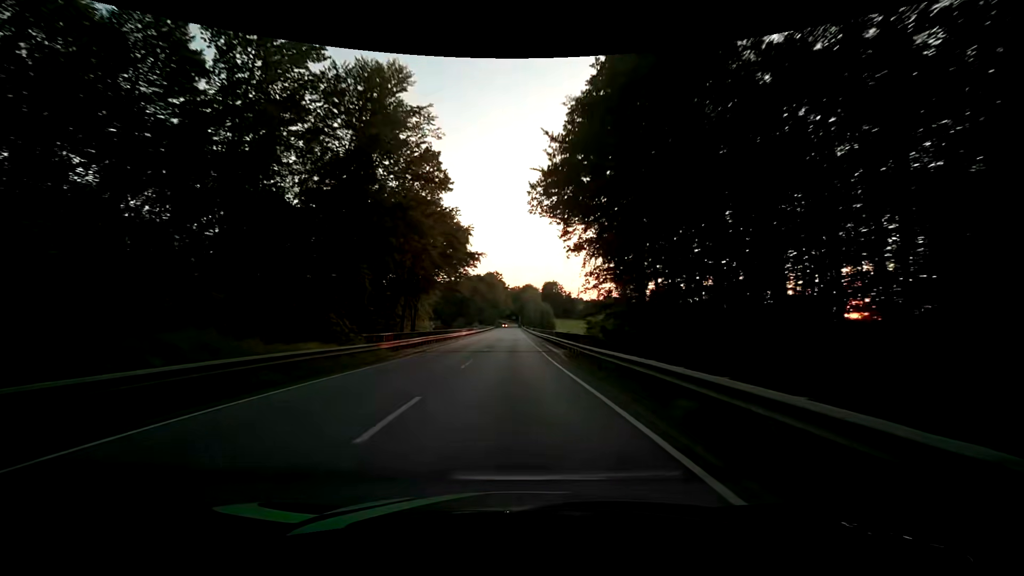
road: primary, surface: asphalt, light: Day
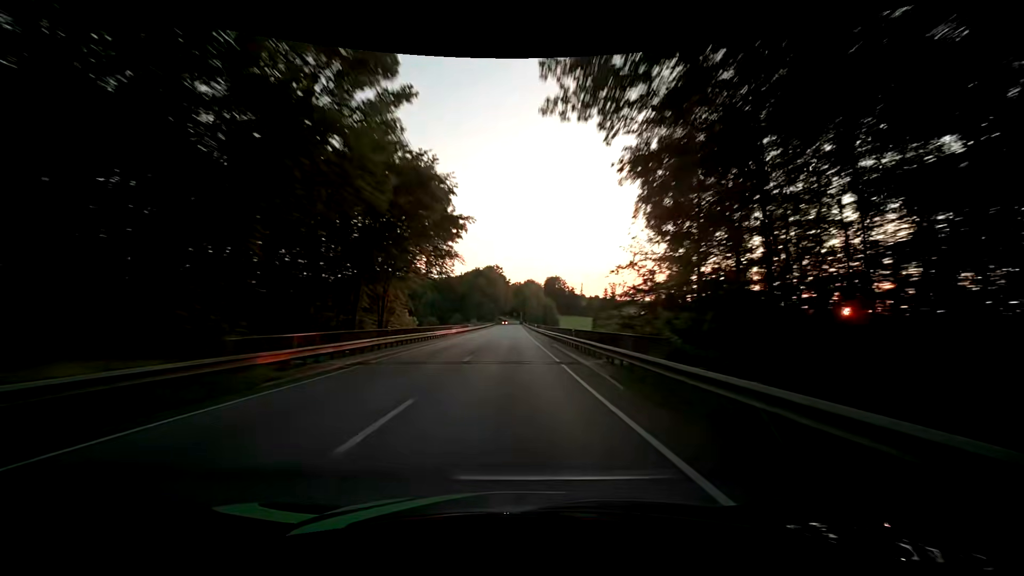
(0.0, +12.5) m; 0°
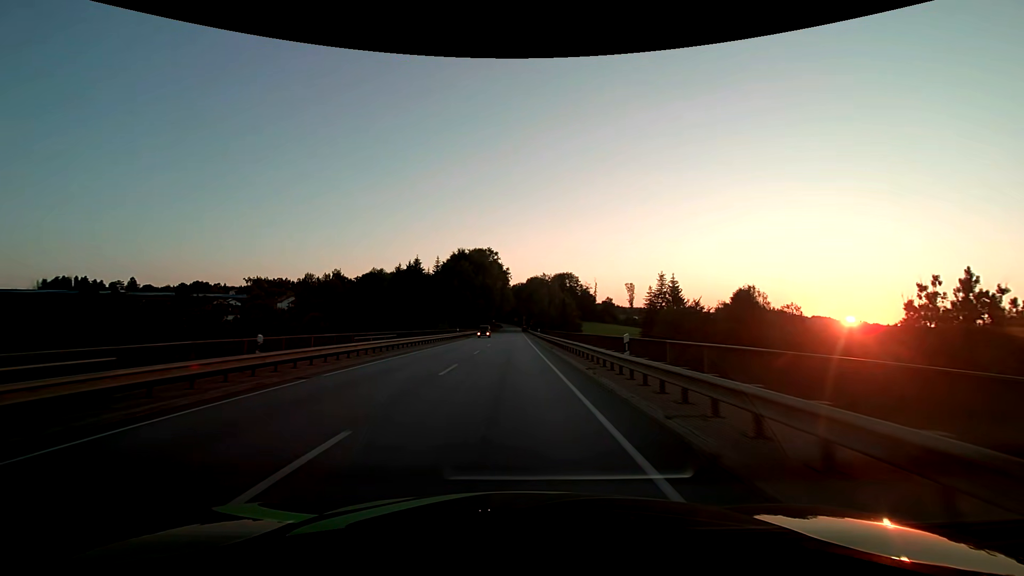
(+0.1, +62.6) m; 0°
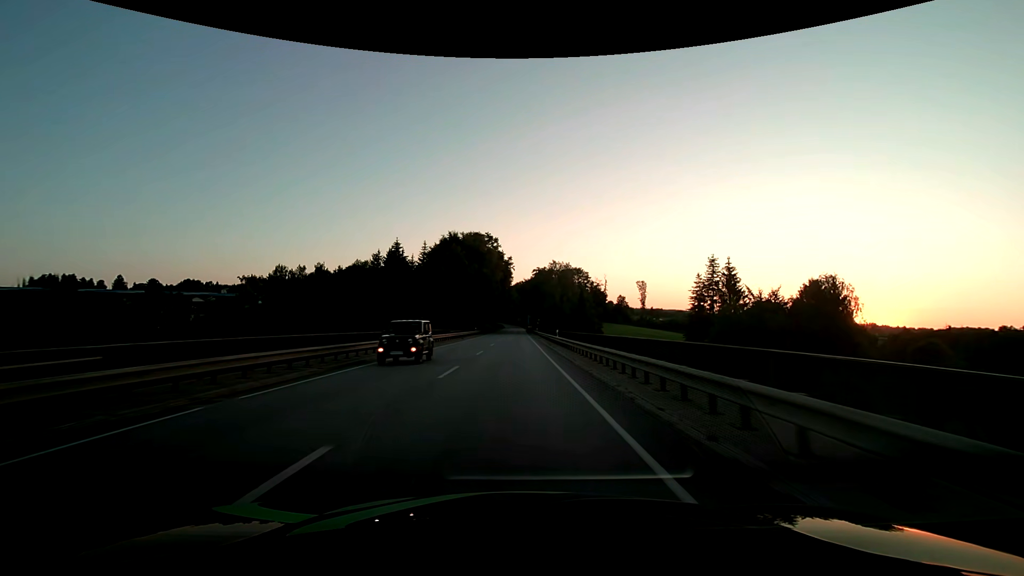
(-0.1, +24.9) m; 0°
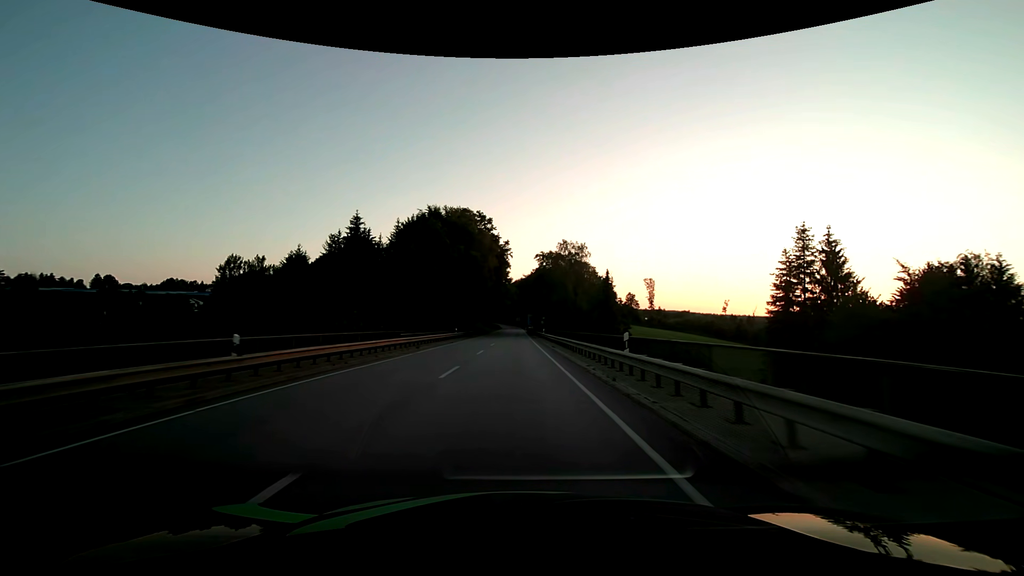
(+0.1, +25.0) m; 0°
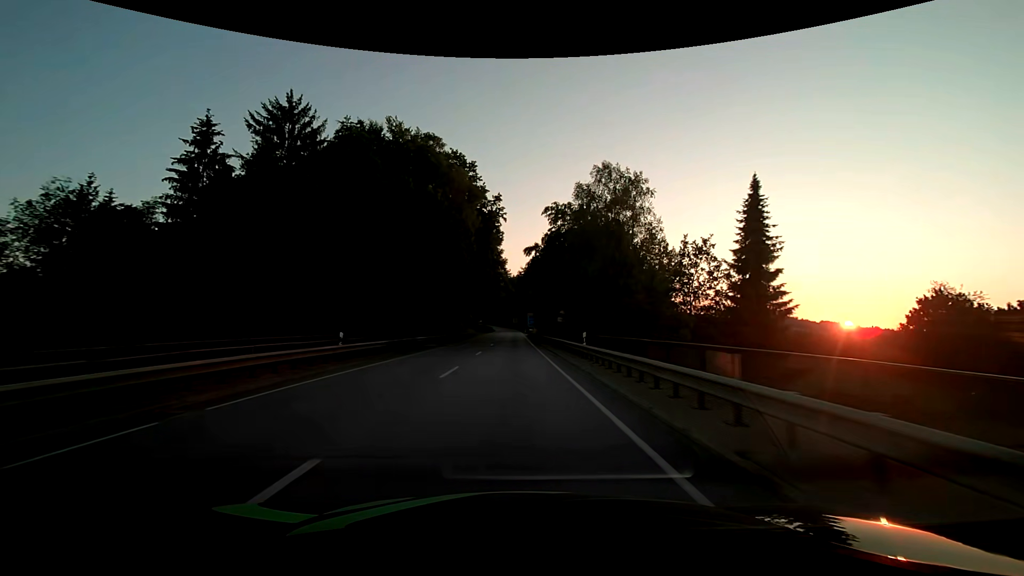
(0.0, +37.4) m; 0°
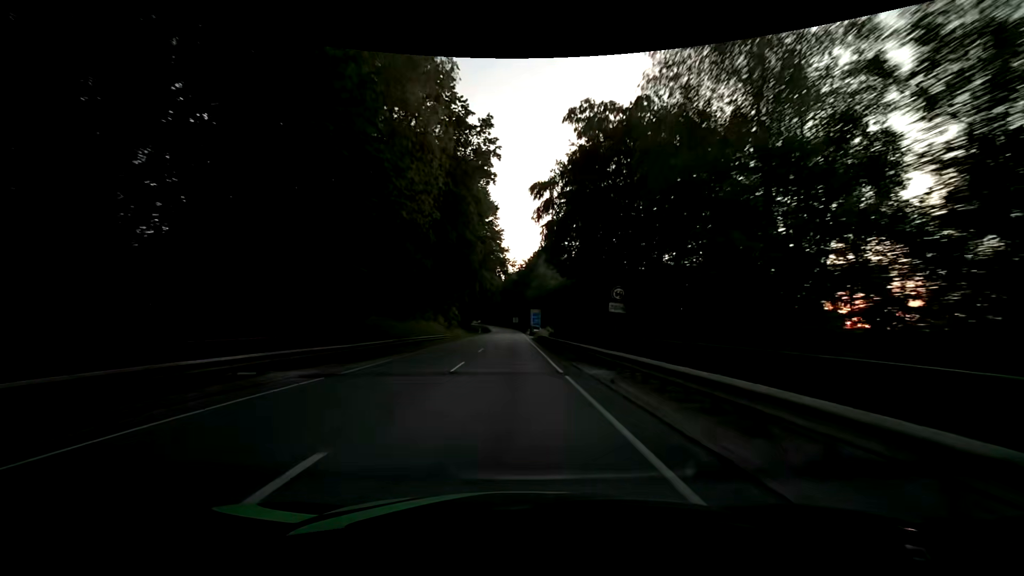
(0.0, +25.0) m; 0°
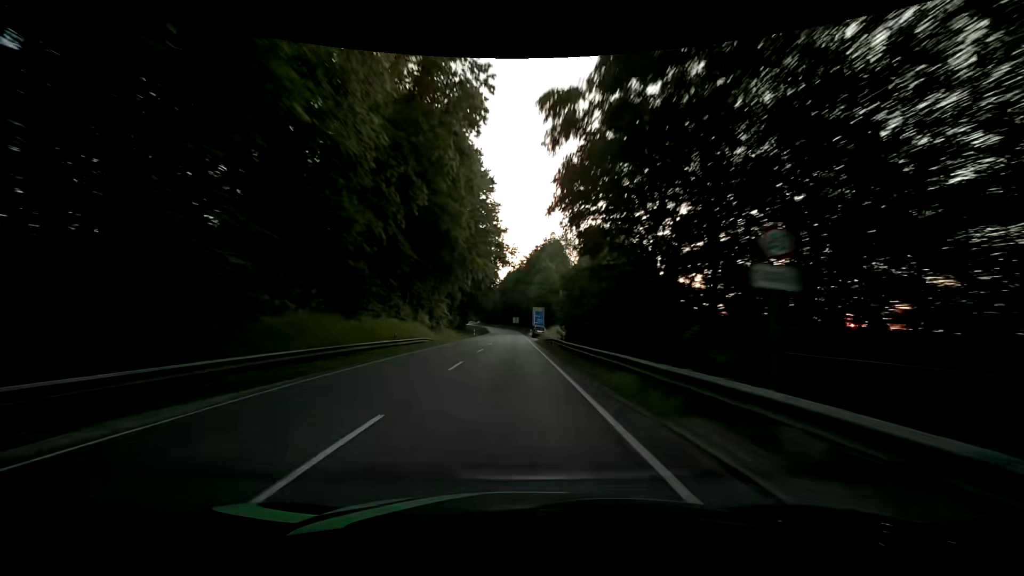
(0.0, +12.5) m; 0°
(0, +10) (0, +20) (0, +30) (0, +40) (0, +50) (0, +60) (0, +70) (-1, +80) (-1, +90) (-1, +100) m
